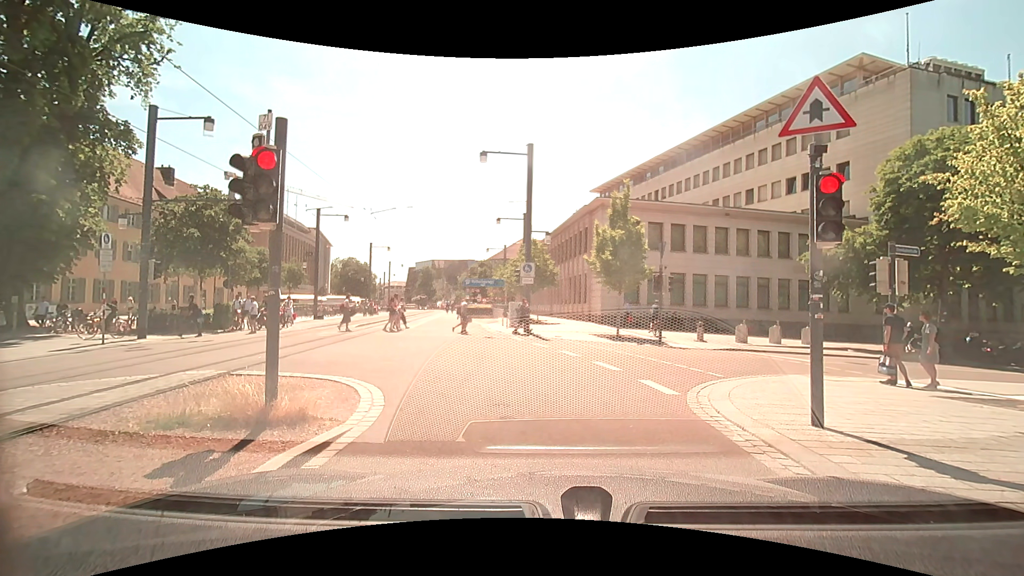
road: residential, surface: asphalt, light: Day
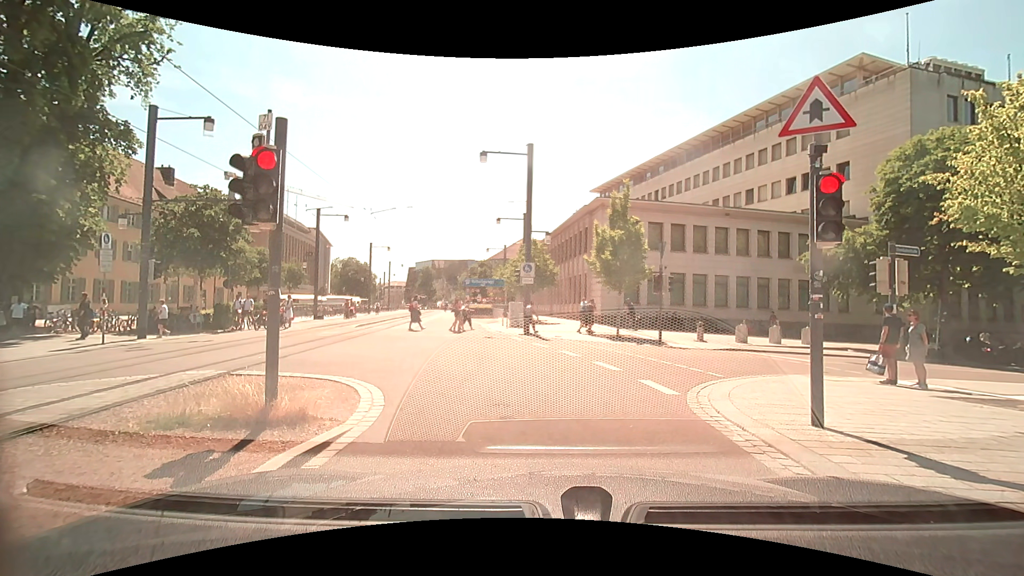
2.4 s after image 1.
(0.0, 0.0) m; 0°
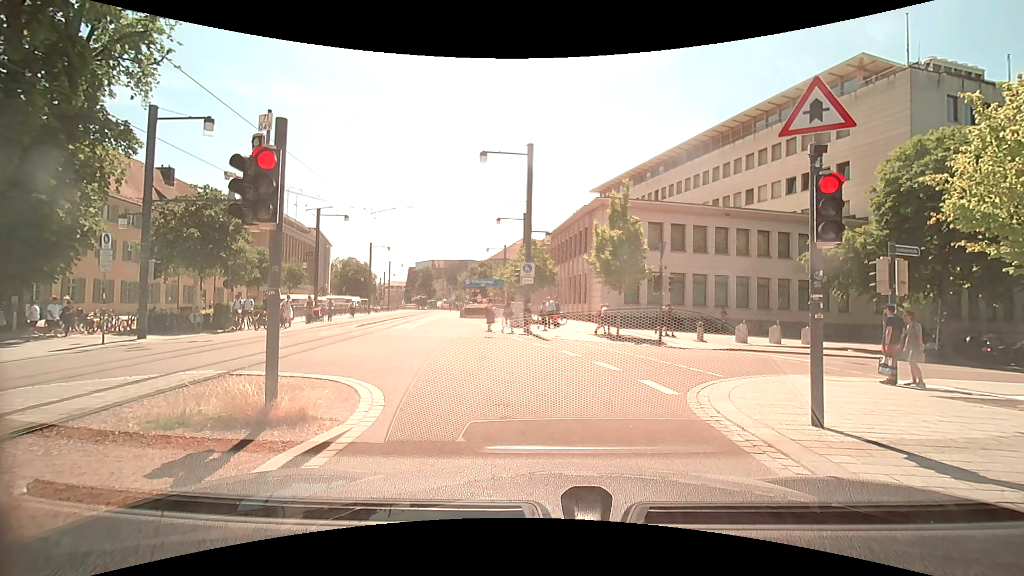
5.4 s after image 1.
(0.0, 0.0) m; 0°
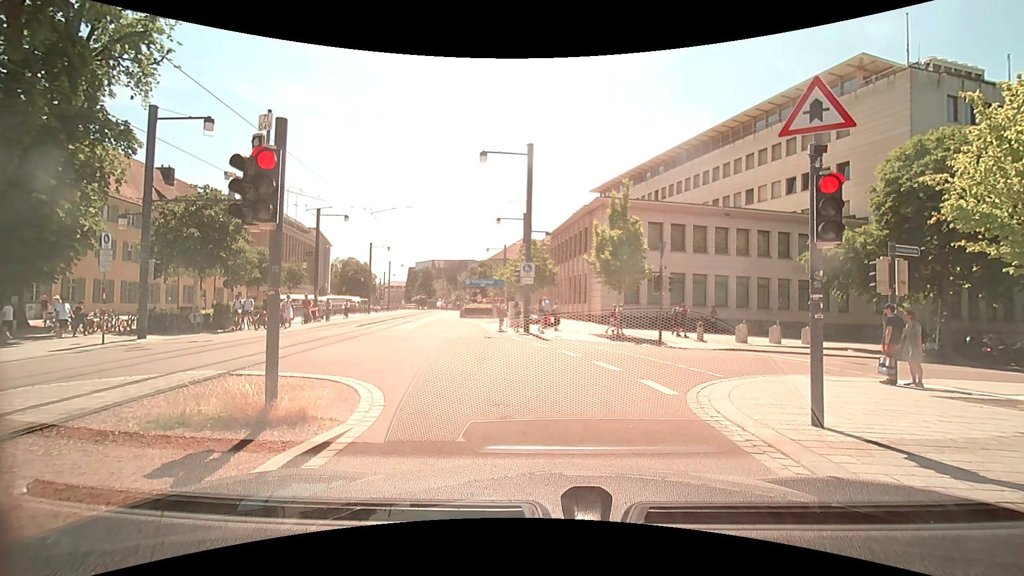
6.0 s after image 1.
(0.0, 0.0) m; 0°
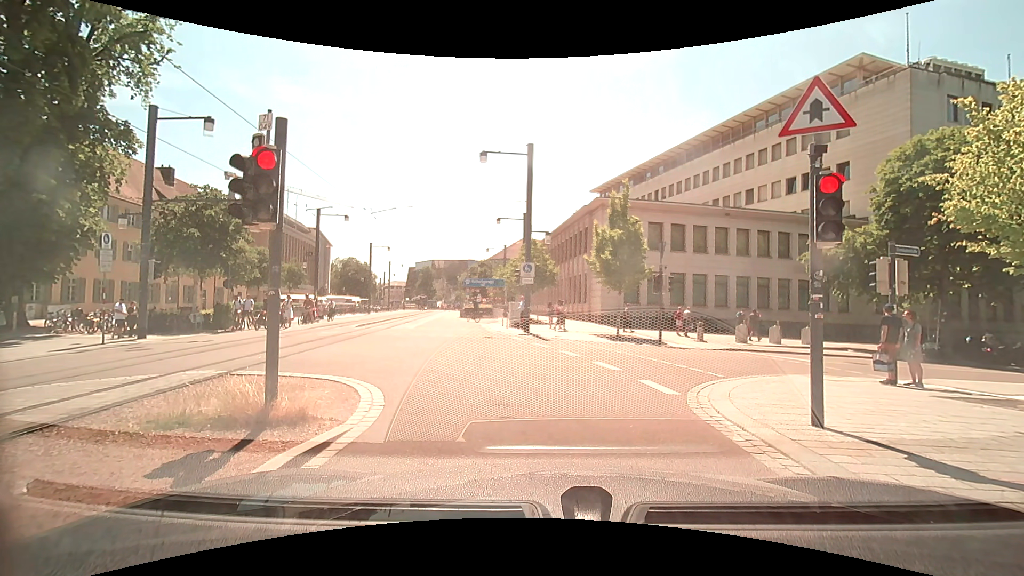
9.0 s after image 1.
(0.0, 0.0) m; 0°
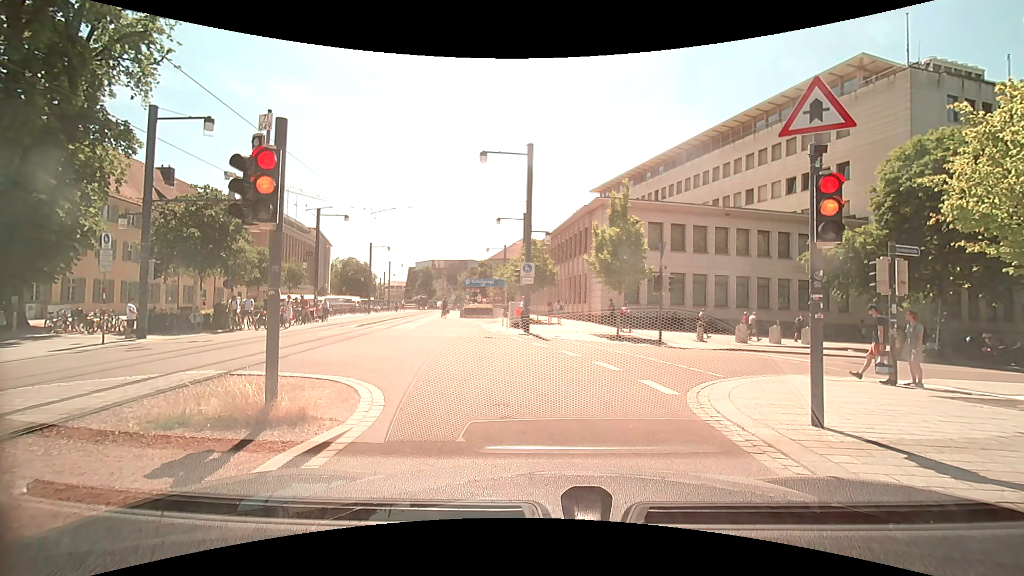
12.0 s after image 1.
(0.0, 0.0) m; 0°
